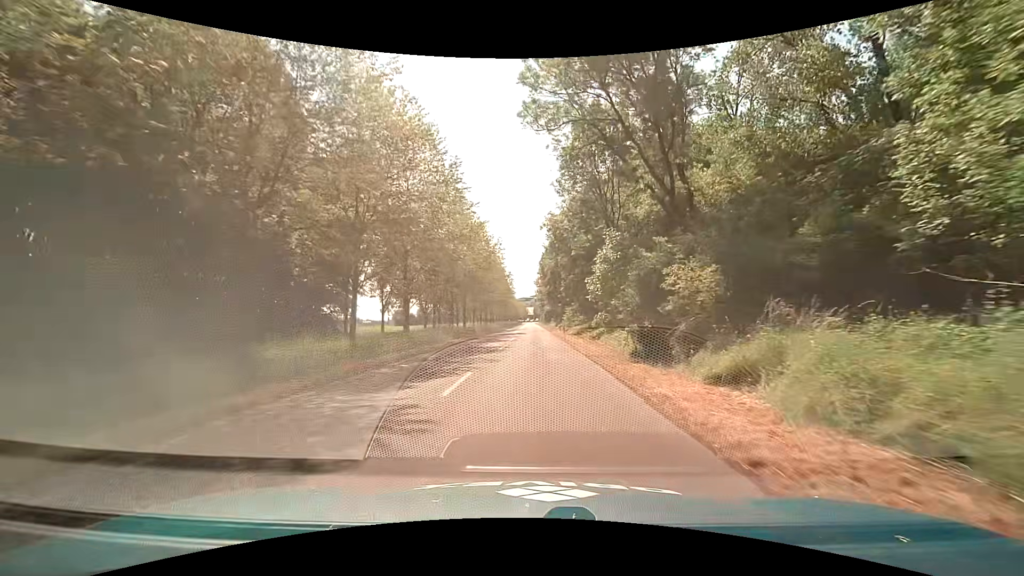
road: unclassified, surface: asphalt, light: Day
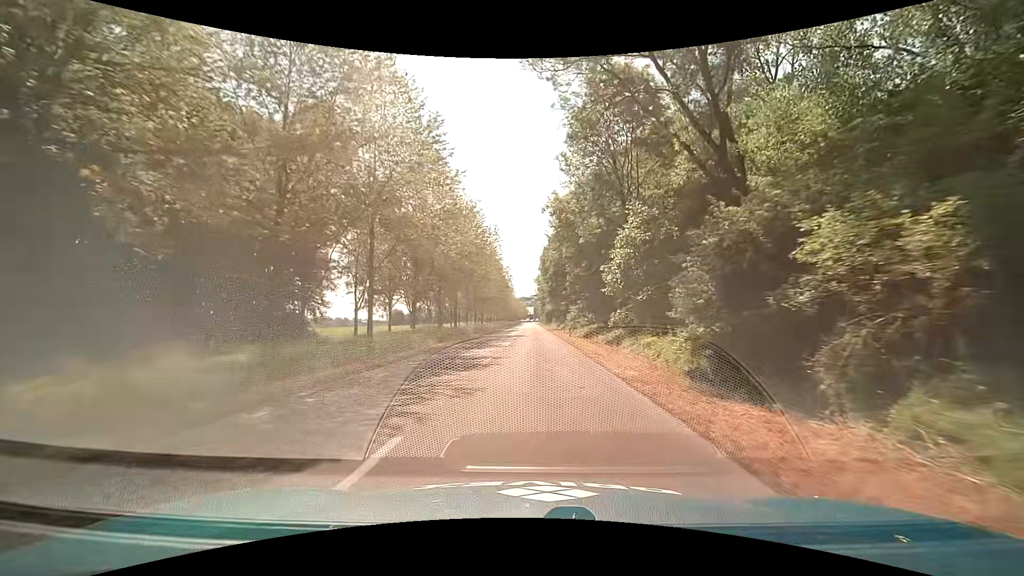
(-0.1, +7.1) m; 0°
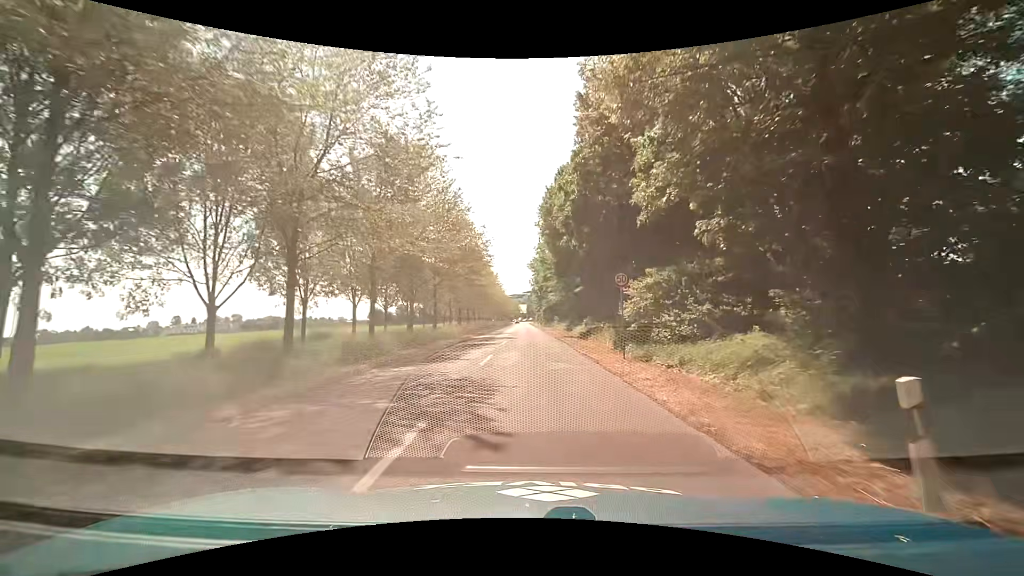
(0.0, +35.1) m; +1°
